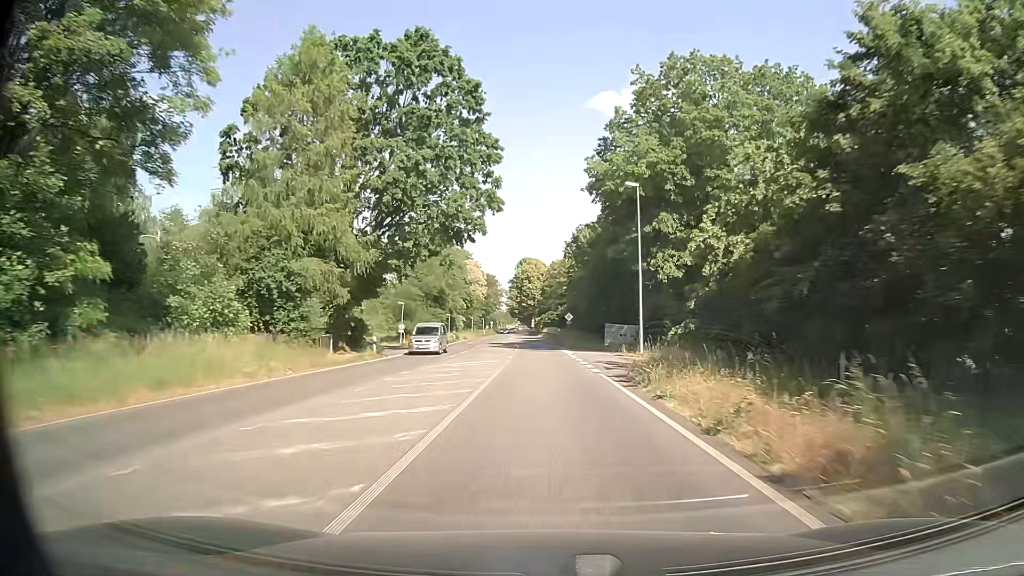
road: primary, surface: asphalt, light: Day
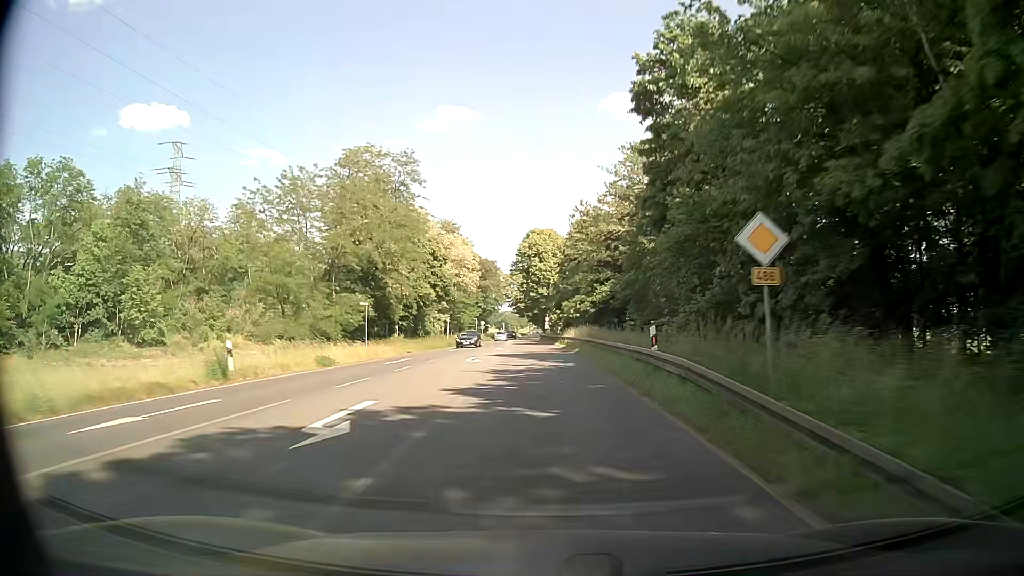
(-0.7, +56.4) m; -1°
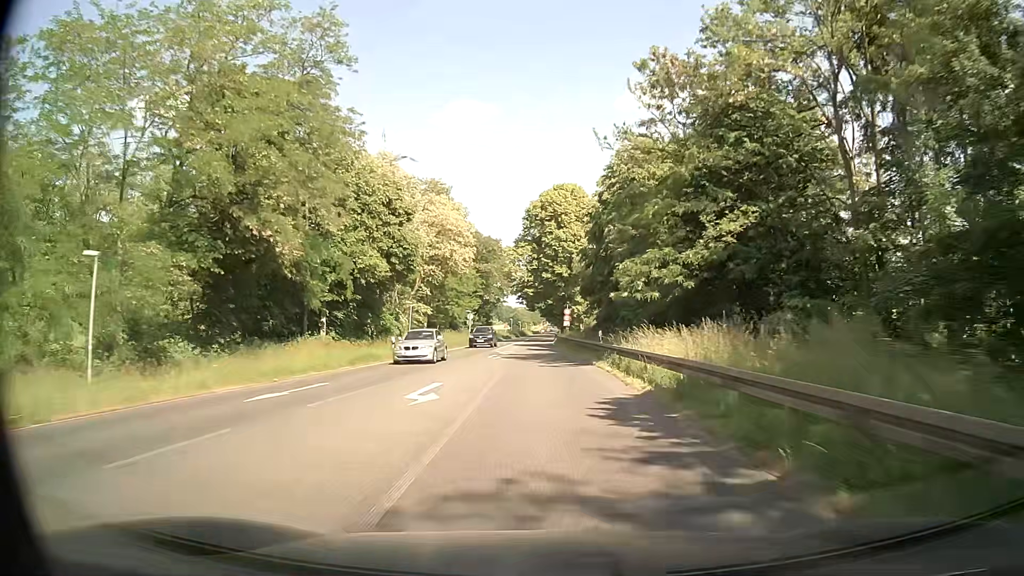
(-0.6, +33.9) m; -2°
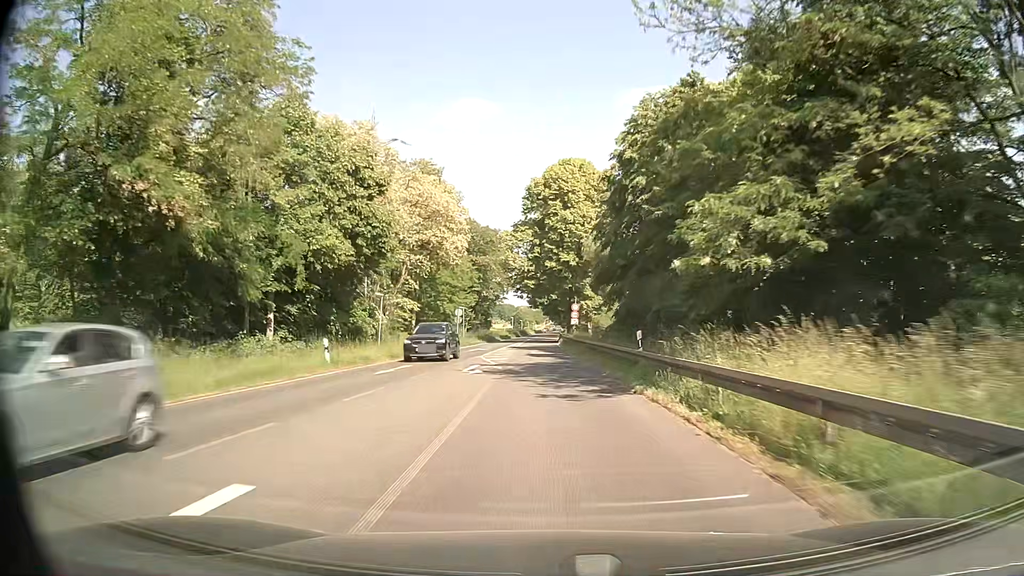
(+0.1, +11.3) m; +1°
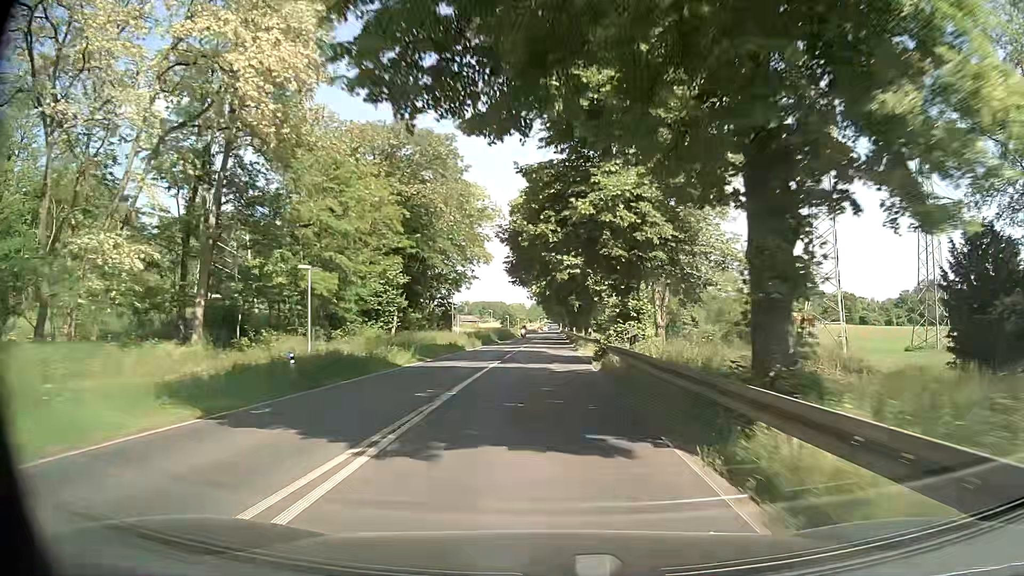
(-0.6, +56.9) m; +1°
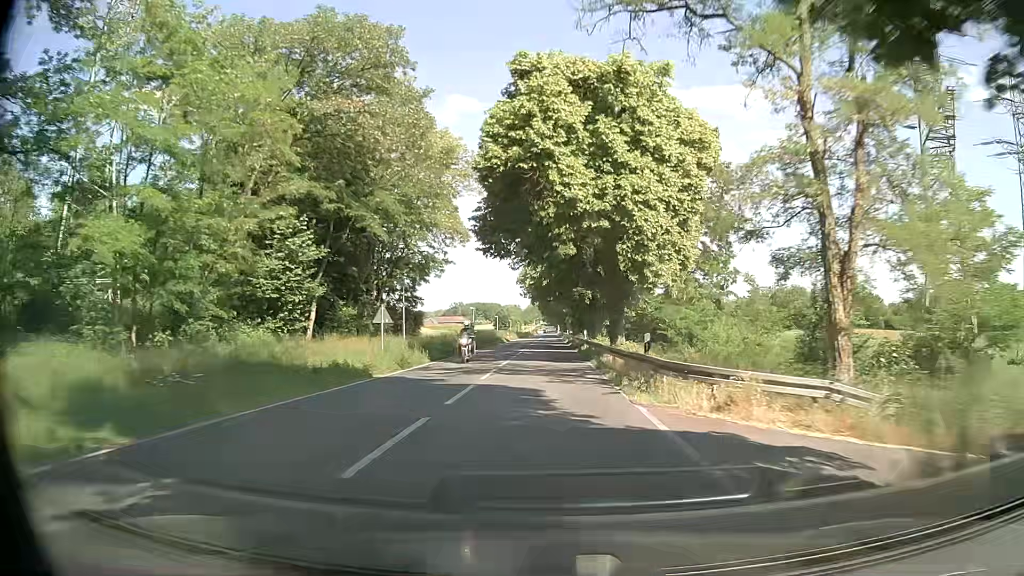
(-0.1, +22.9) m; -1°
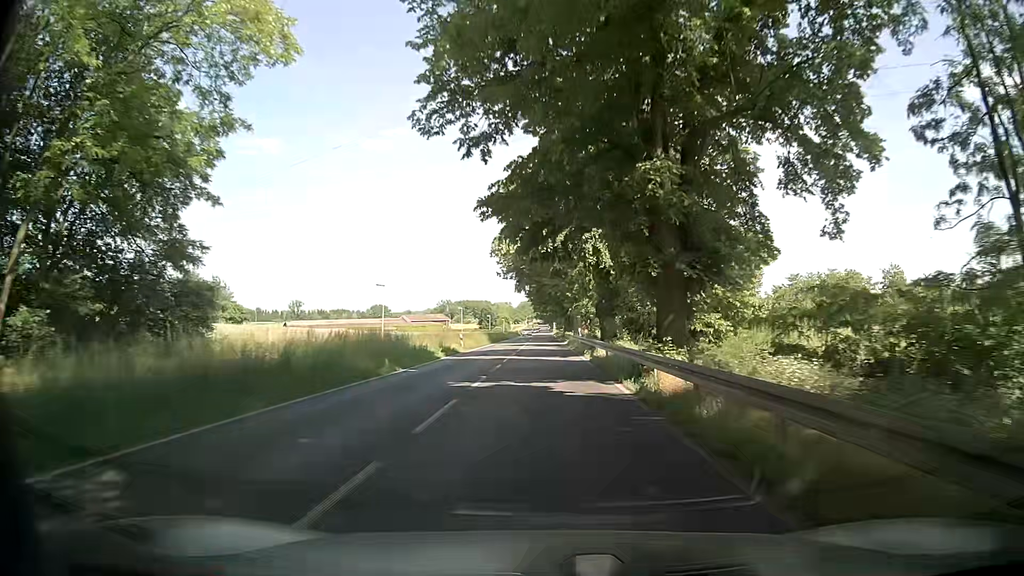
(+0.7, +45.9) m; +1°
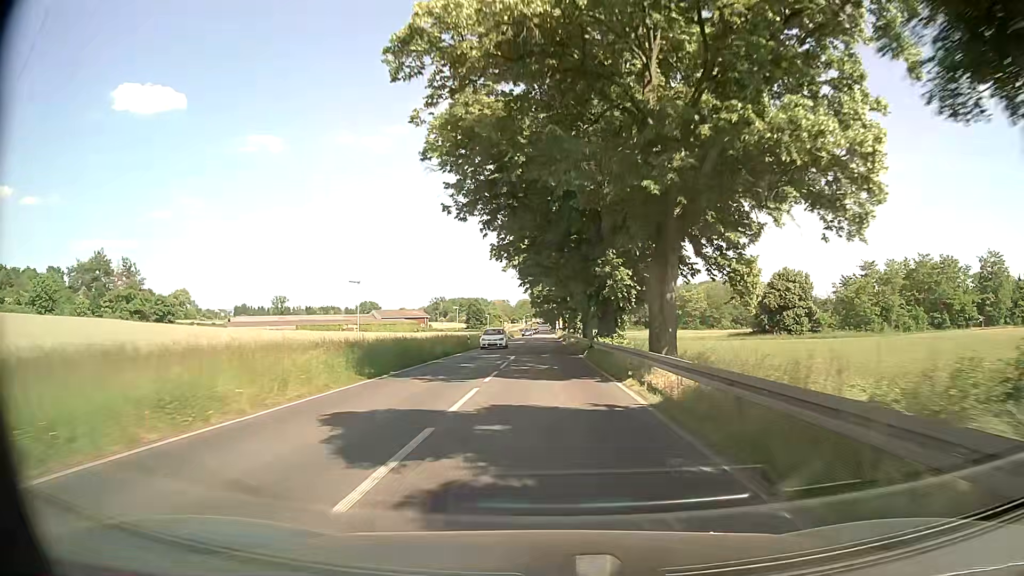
(0.0, +46.1) m; 0°
(0, +10) (0, +20) (0, +30) (0, +40) (0, +50) (0, +60) (0, +70) (0, +80) (0, +90) (0, +100) m
